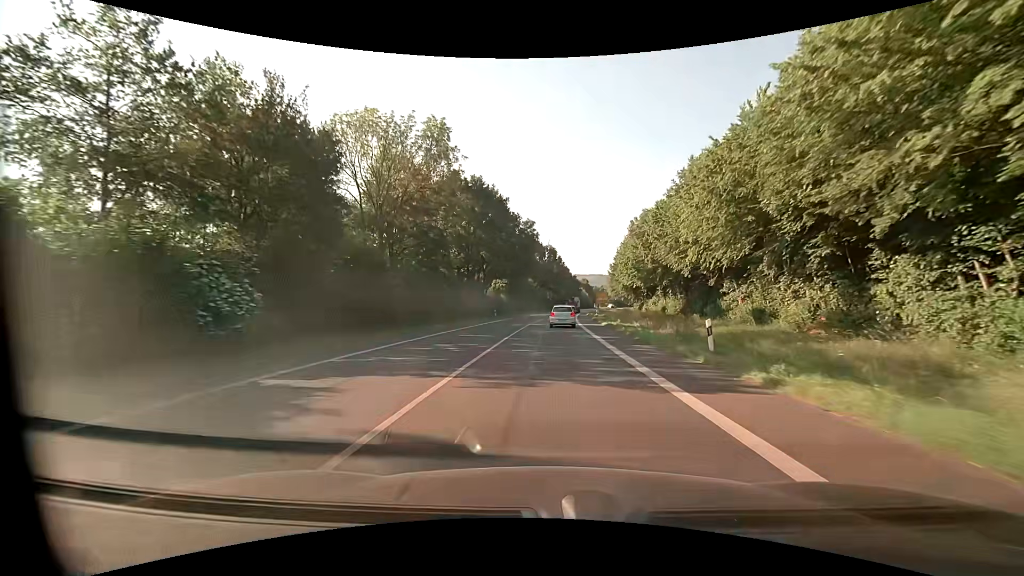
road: primary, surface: asphalt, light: Day
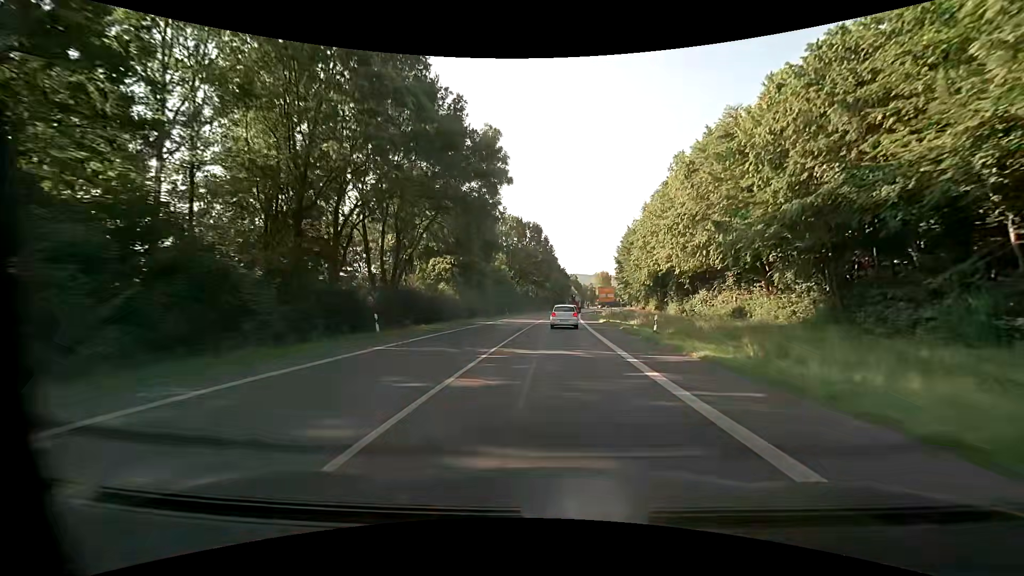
(+0.7, +40.8) m; +2°
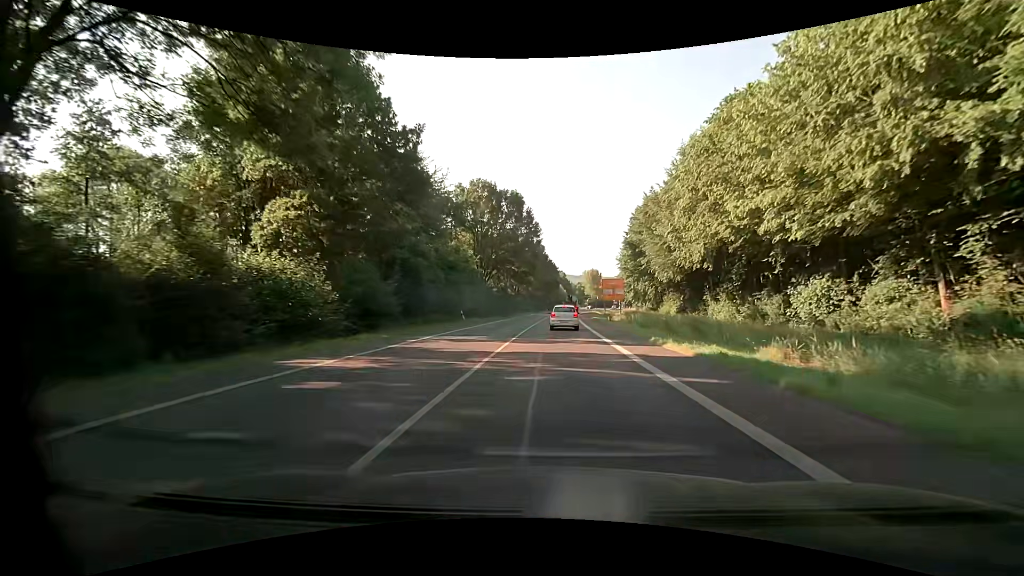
(+0.4, +29.0) m; +2°
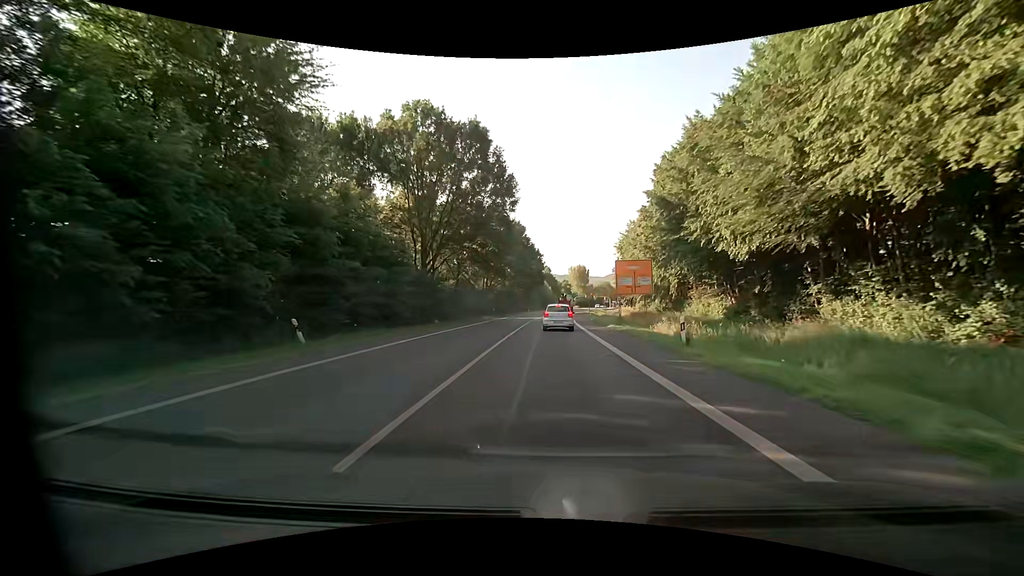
(+0.5, +27.6) m; +2°
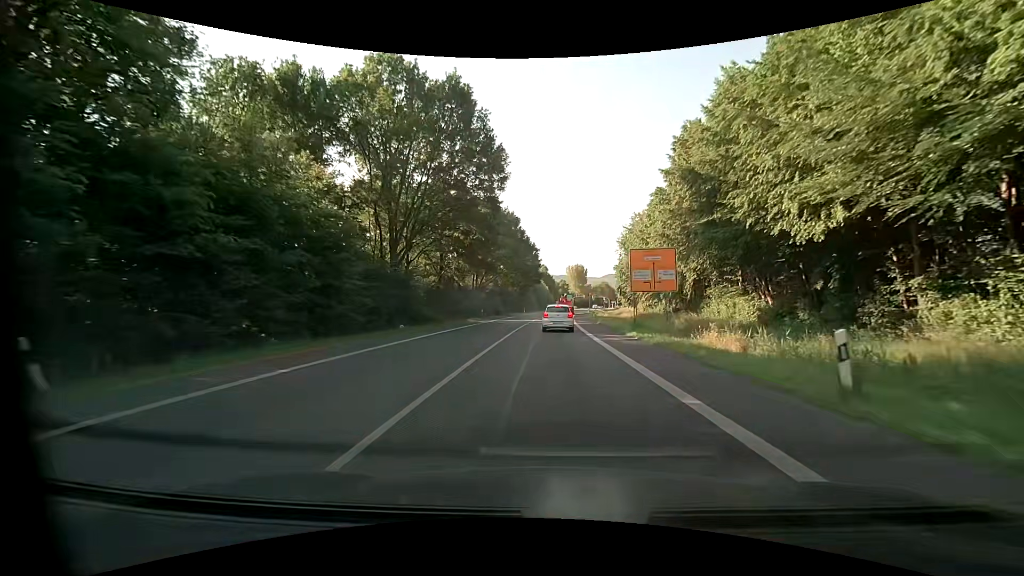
(0.0, +8.9) m; +1°
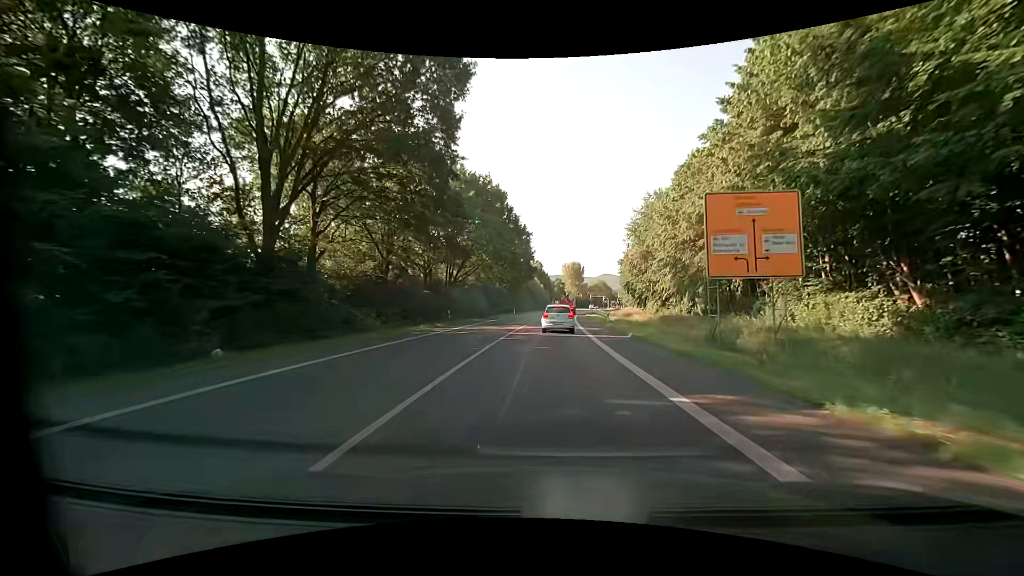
(0.0, +17.2) m; +1°
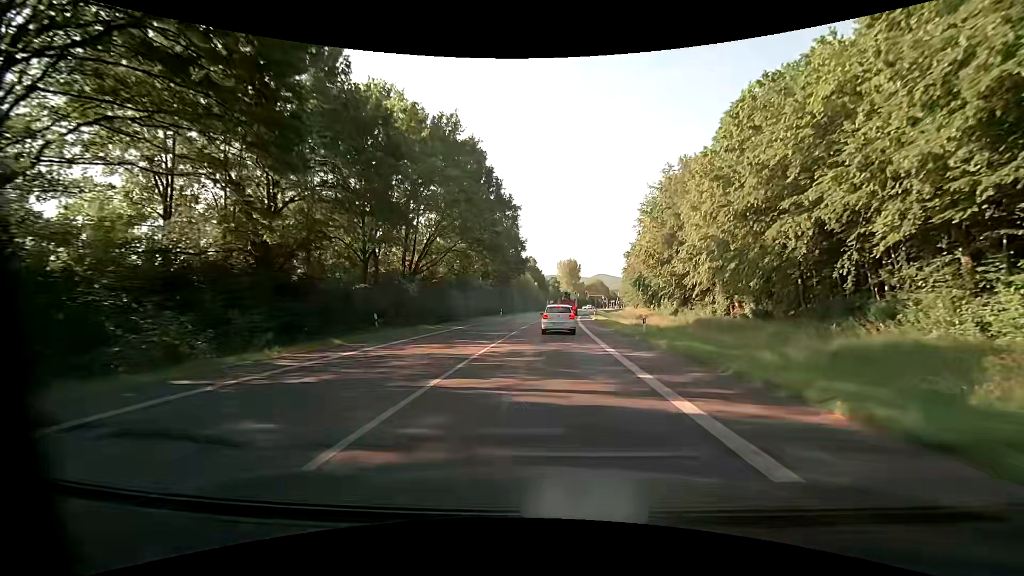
(+0.1, +16.4) m; +1°
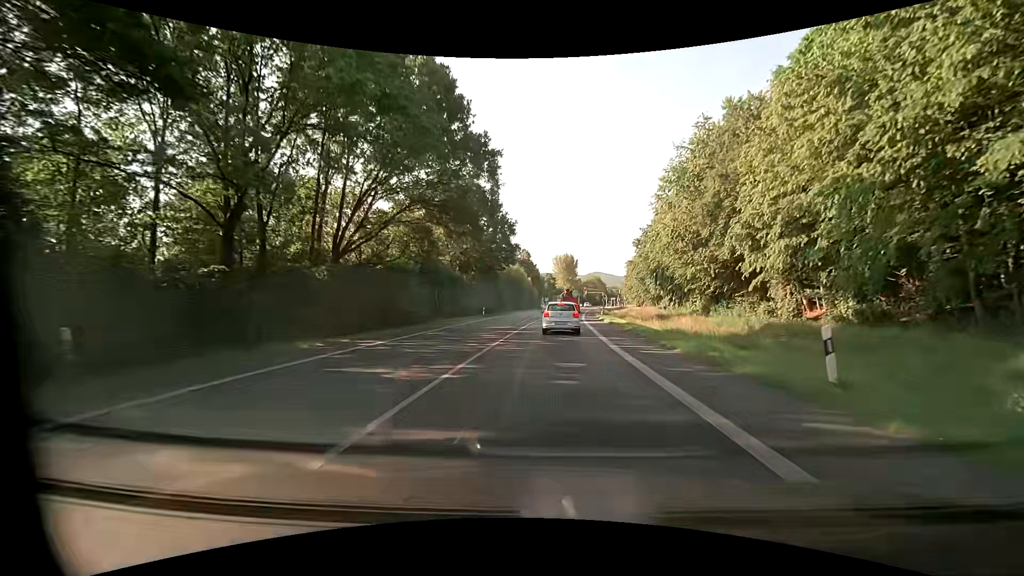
(-0.1, +15.4) m; 0°
(0, +10) (0, +20) (0, +30) (+1, +40) (+1, +50) (+2, +60) (+3, +70) (+4, +80) (+5, +90) (+6, +100) m
